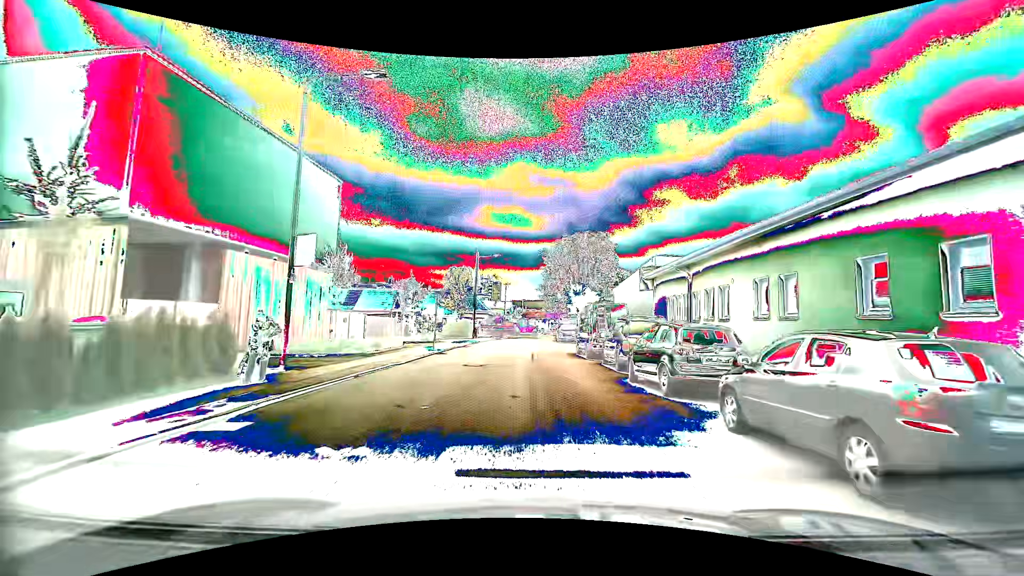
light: Day
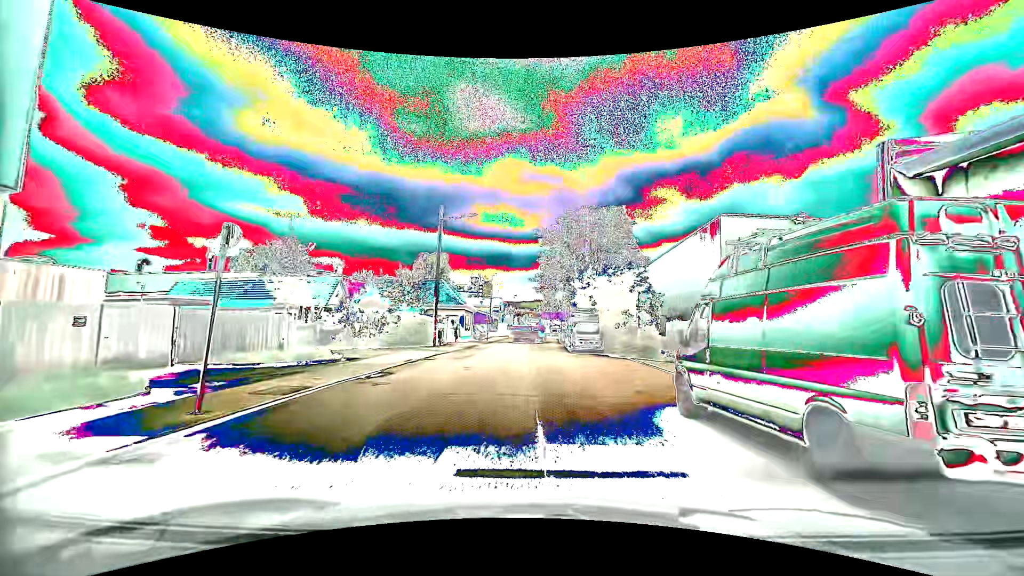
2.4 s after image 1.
(0.0, +18.5) m; 0°
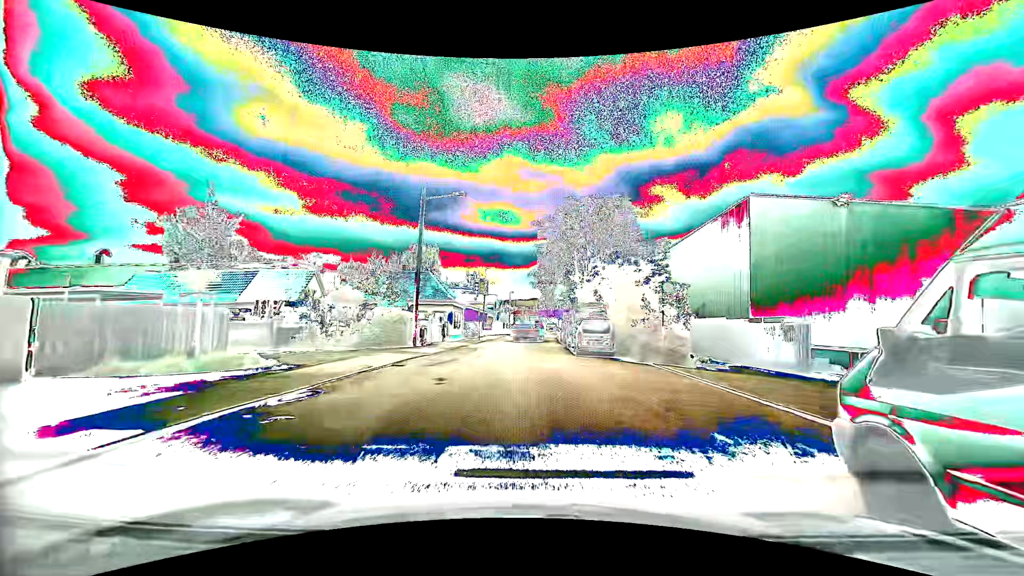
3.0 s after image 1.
(+0.1, +4.7) m; +2°
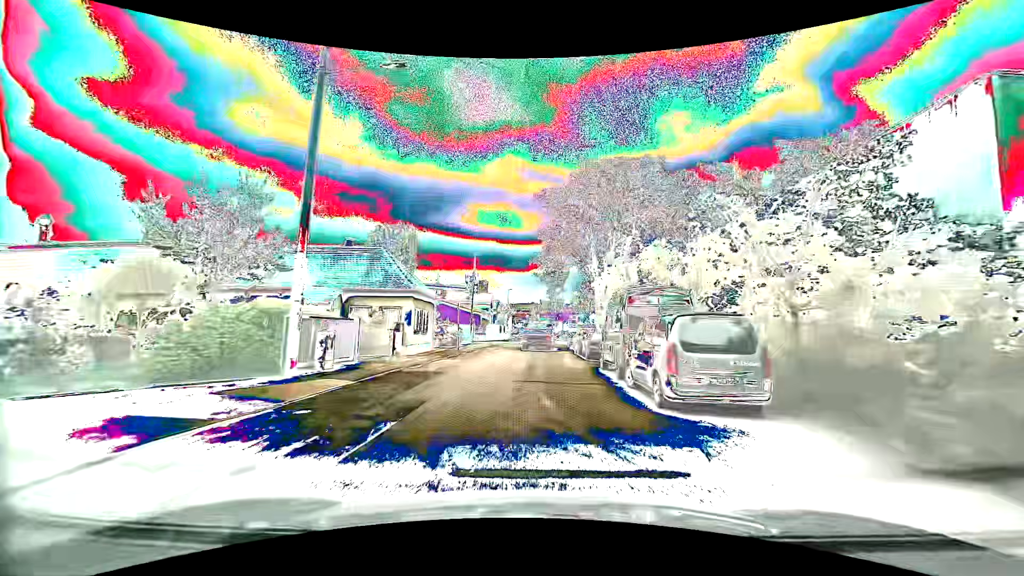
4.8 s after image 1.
(-0.1, +14.3) m; 0°
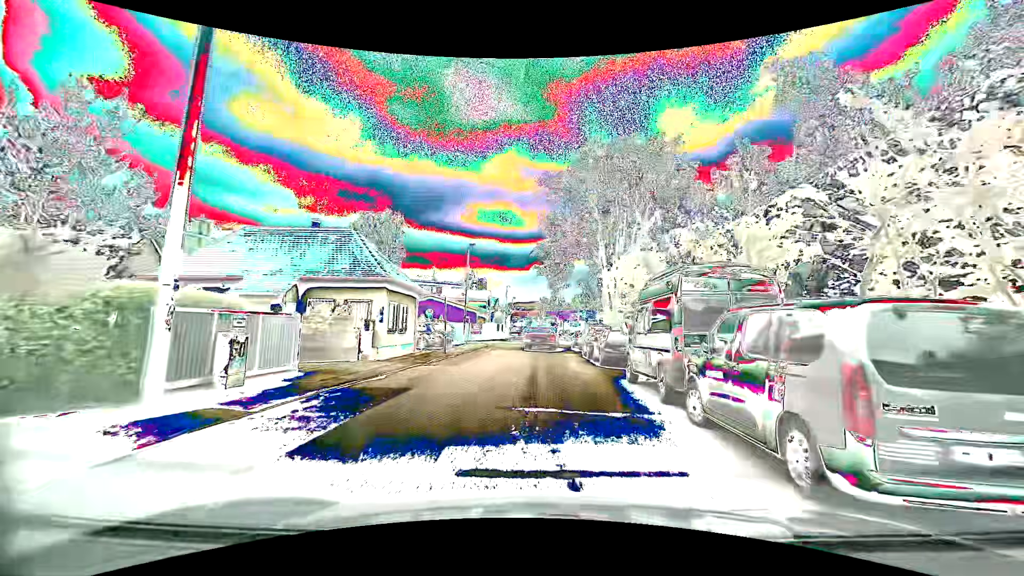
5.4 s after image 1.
(0.0, +4.7) m; 0°
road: unclassified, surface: asphalt
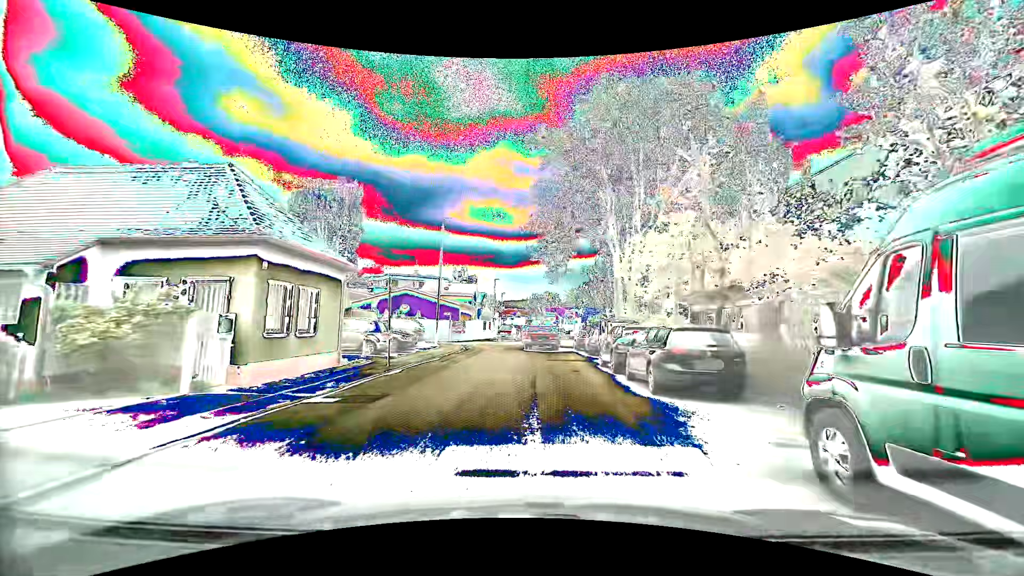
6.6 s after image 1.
(+0.1, +9.0) m; +1°
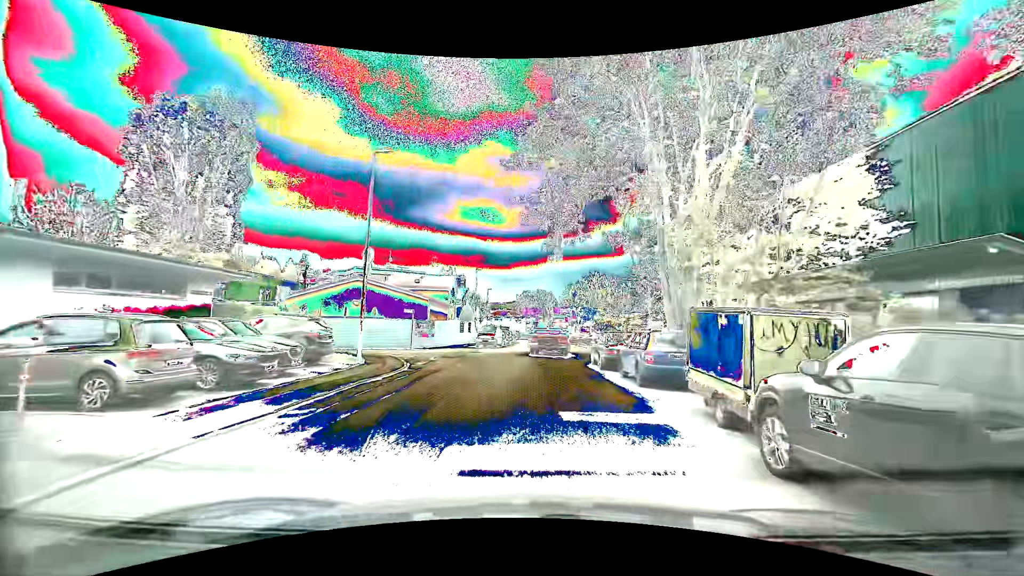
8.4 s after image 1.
(+0.1, +13.0) m; +1°
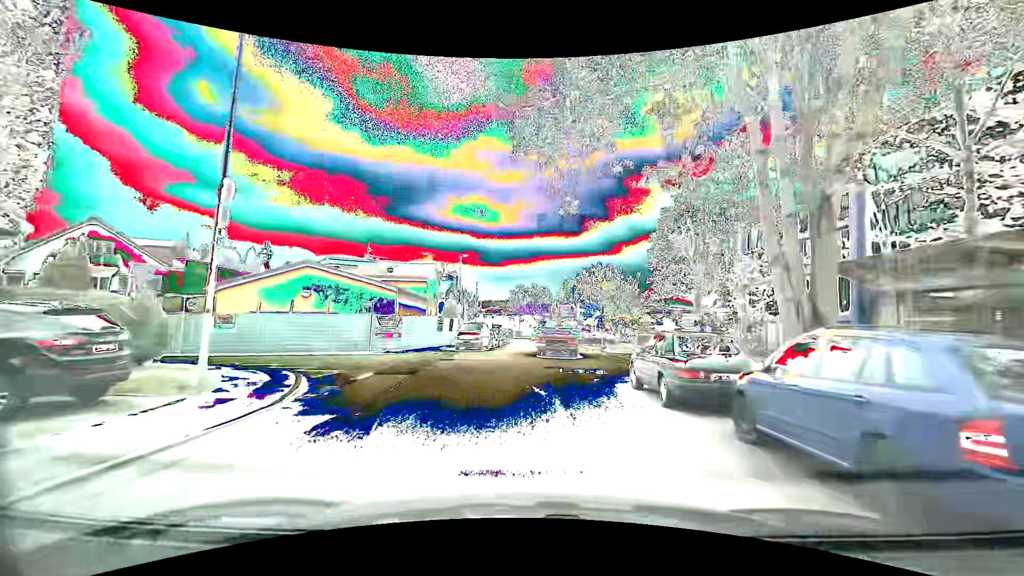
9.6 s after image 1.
(0.0, +8.8) m; 0°
(0, +10) (+1, +20) (+3, +30) (+3, +40) (+3, +50) (+1, +60) (0, +70) (-2, +79) (-6, +89) (-10, +98) m
